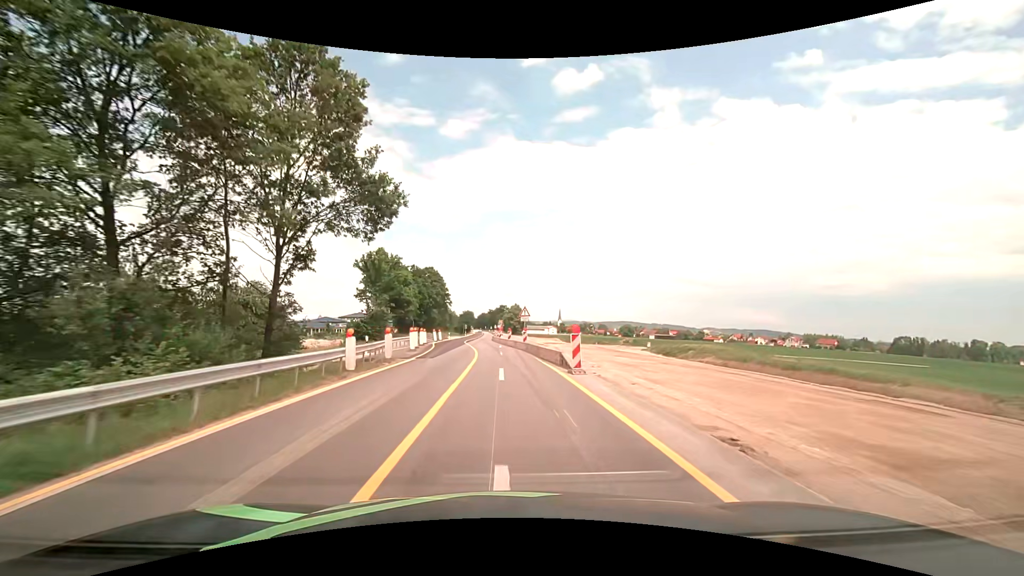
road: motorway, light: Day
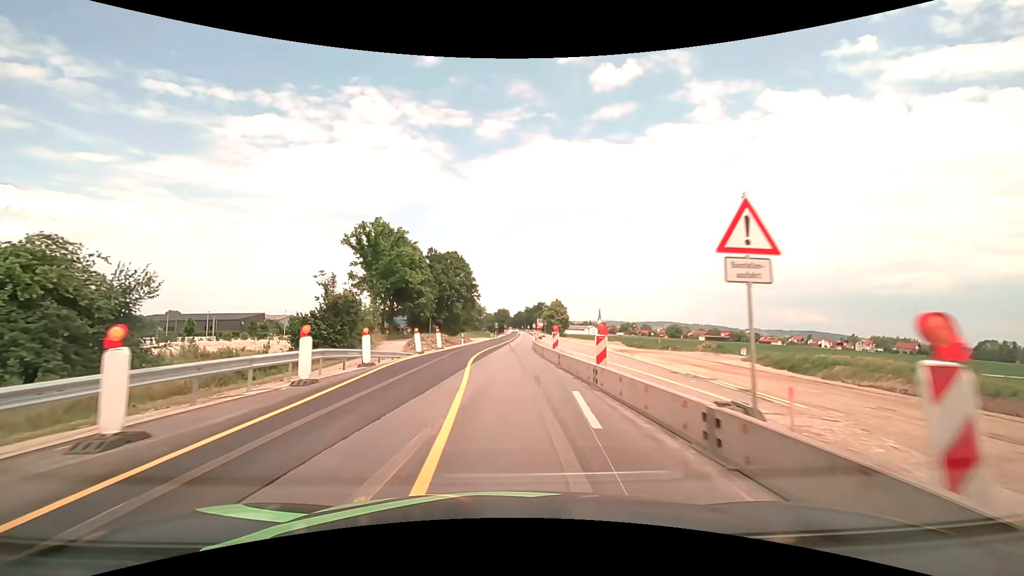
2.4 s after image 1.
(-1.0, +30.5) m; -4°
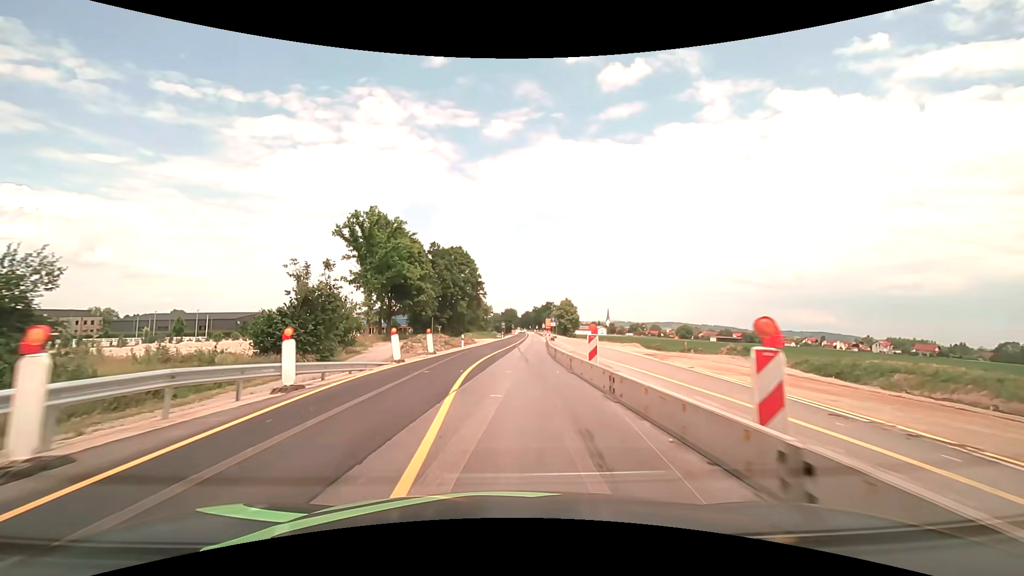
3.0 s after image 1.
(-0.1, +7.6) m; -1°
(0, +10) (0, +20) (0, +30) (+1, +40) (+2, +50) (+3, +60) (+3, +70) (+4, +80) (+4, +90) (+5, +100) m
